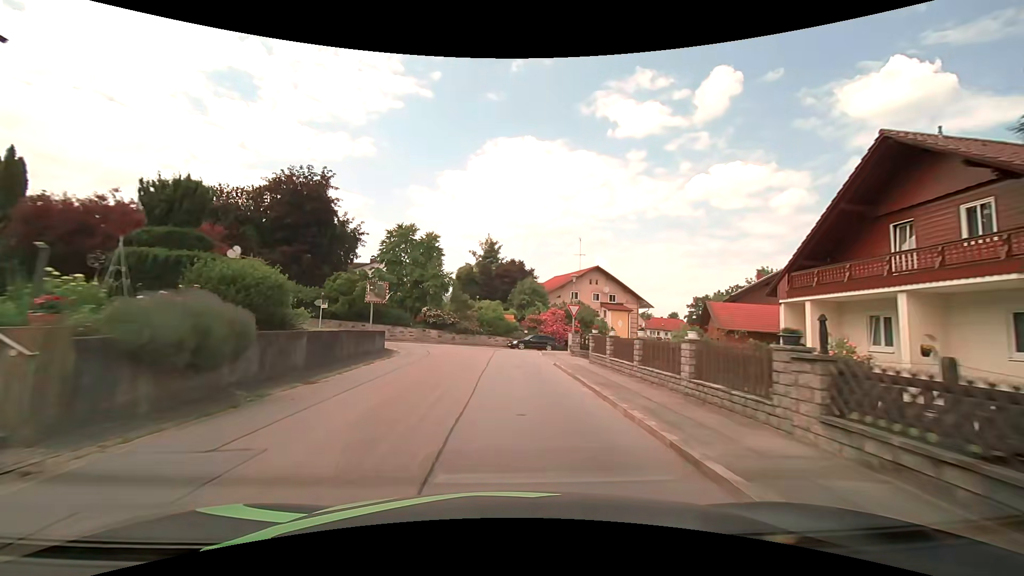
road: tertiary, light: Day
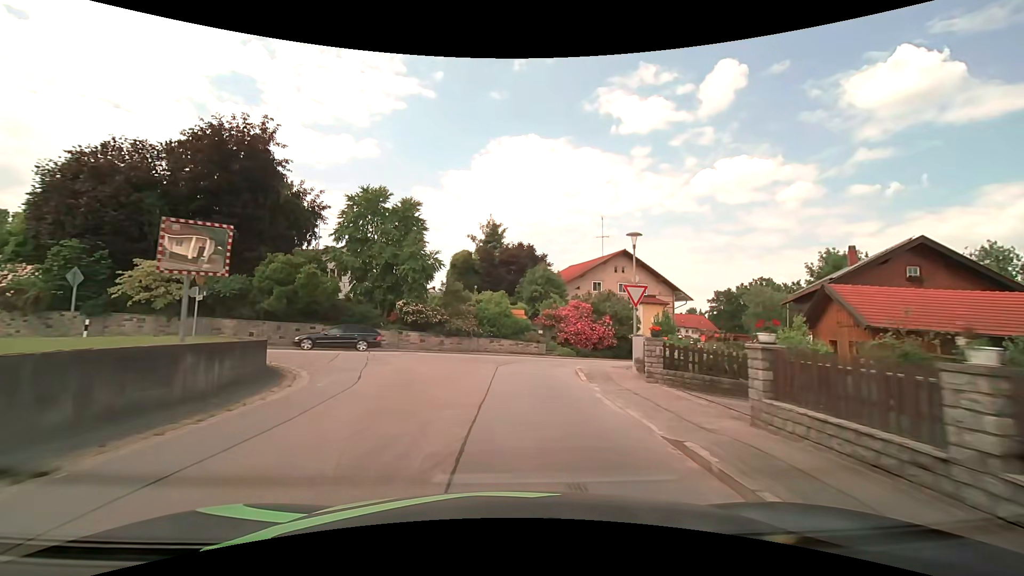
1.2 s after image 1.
(-0.1, +12.3) m; -1°
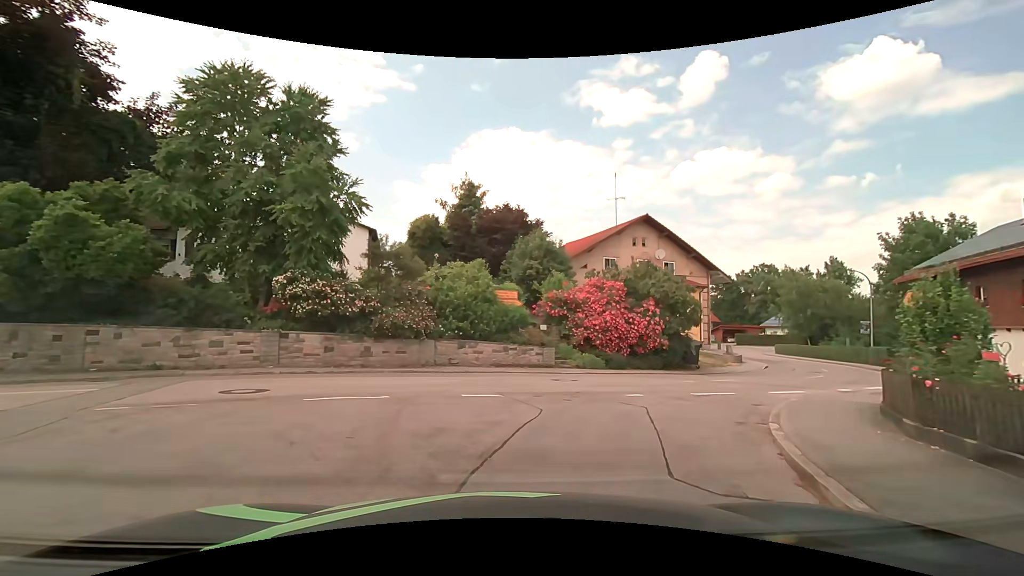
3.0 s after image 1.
(0.0, +14.4) m; +2°
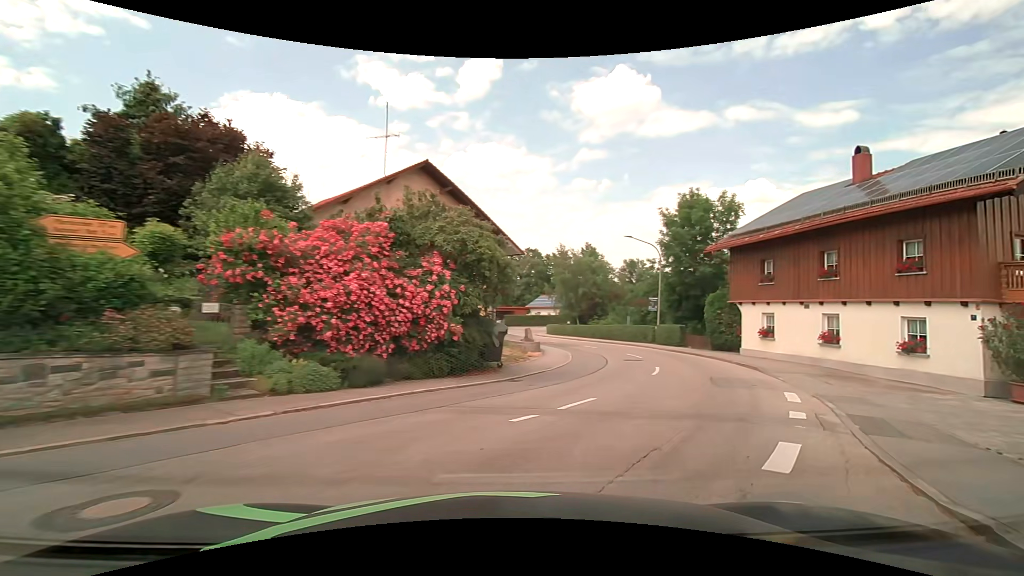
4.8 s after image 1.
(+2.0, +10.8) m; +26°
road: secondary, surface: asphalt
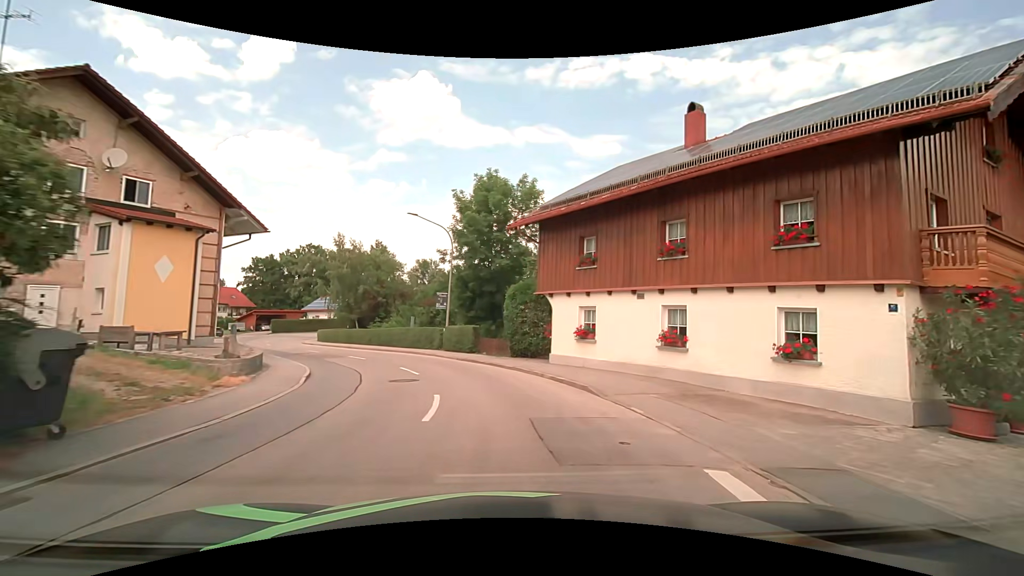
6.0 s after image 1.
(+1.8, +8.0) m; +23°
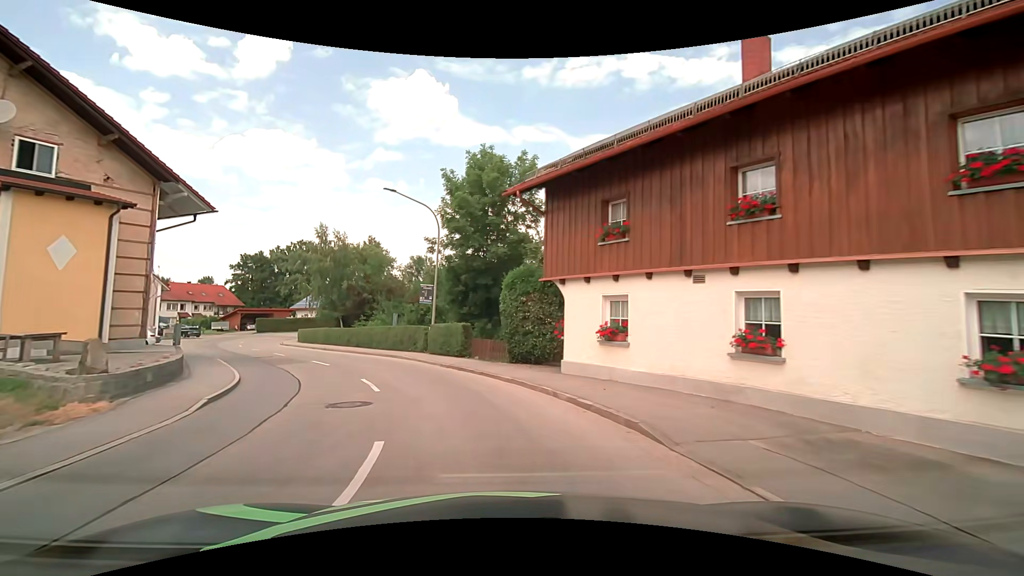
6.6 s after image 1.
(0.0, +4.7) m; 0°
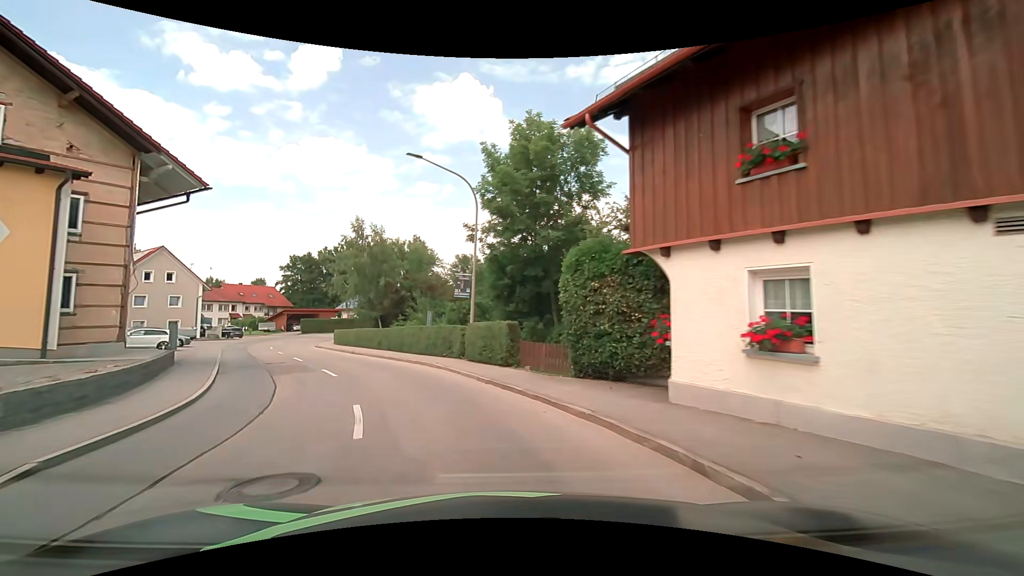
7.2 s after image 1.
(-0.2, +5.1) m; -6°
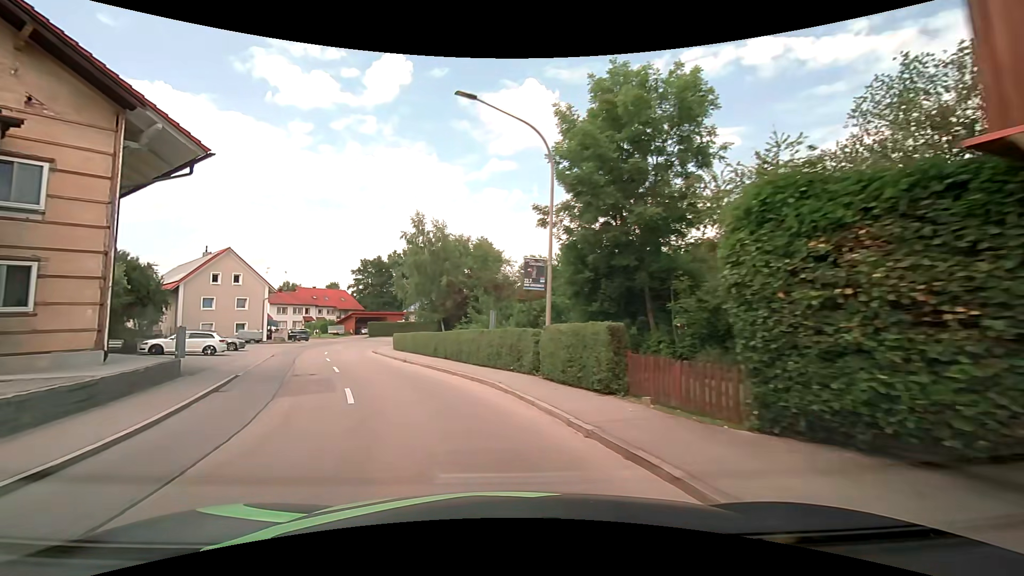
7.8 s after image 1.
(-0.4, +5.4) m; -8°
(-1, +10) (-4, +19) (-8, +29) (-11, +38) (-13, +48) (-12, +58) (-9, +67) (-4, +76) (+2, +84) (+9, +91) m
